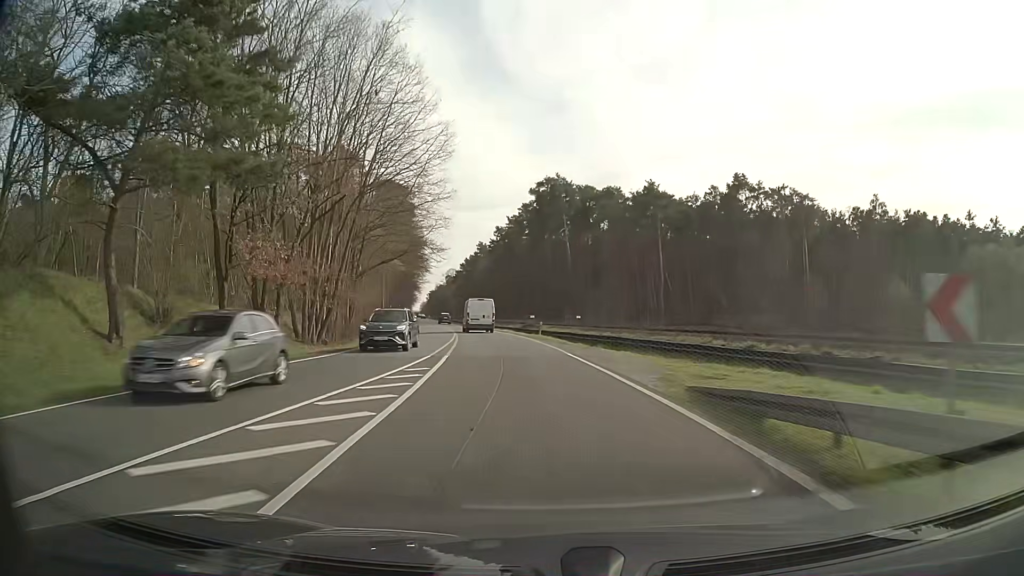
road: primary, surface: asphalt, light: Day
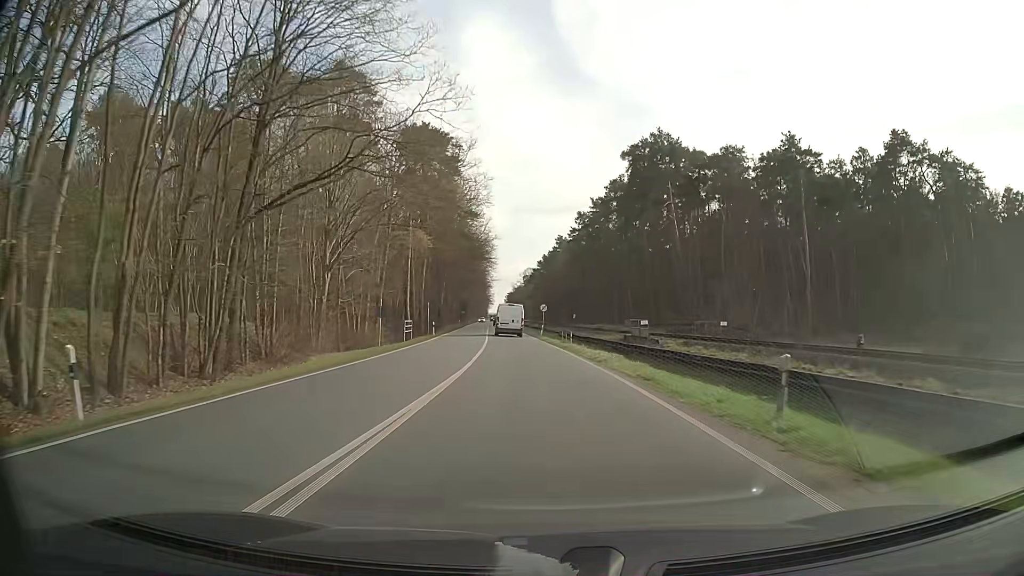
(-2.2, +32.0) m; -7°
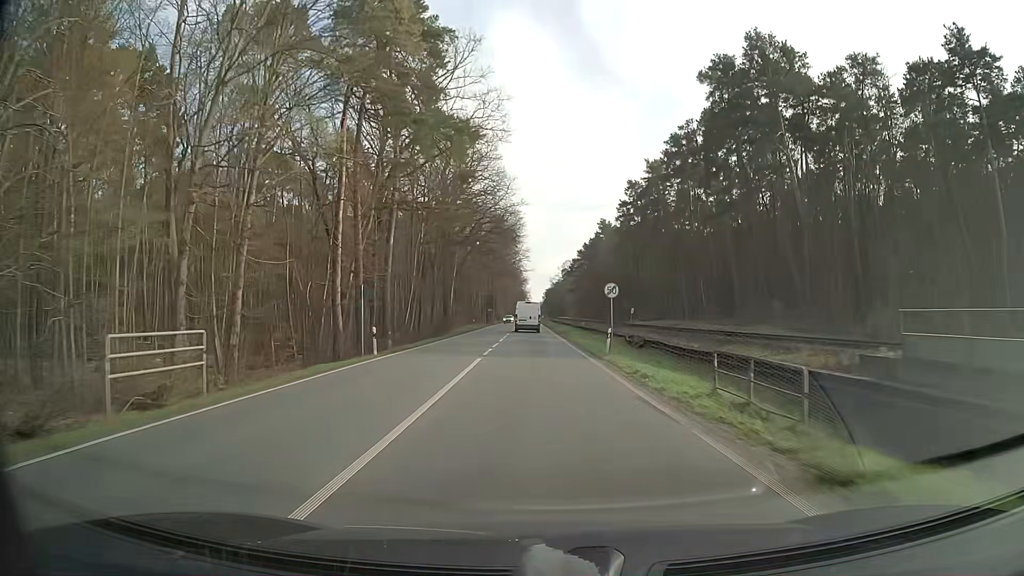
(-0.7, +31.7) m; -3°
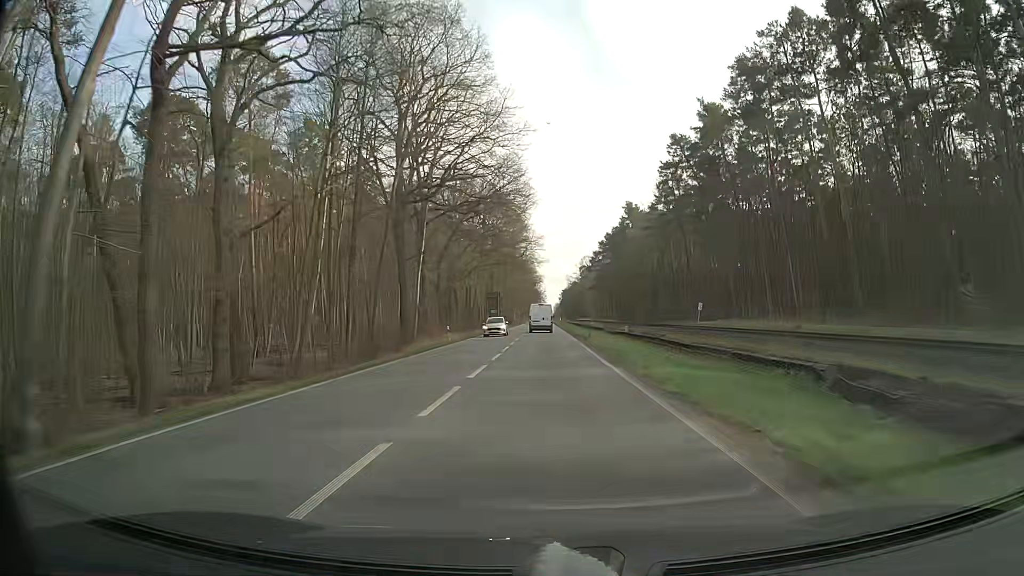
(-0.6, +32.2) m; -2°
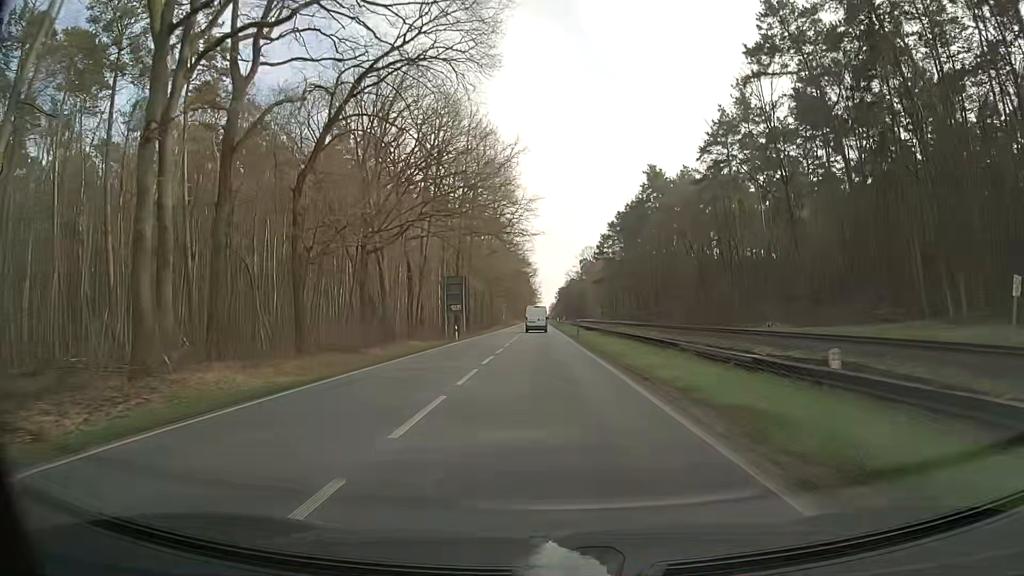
(-0.1, +44.1) m; 0°
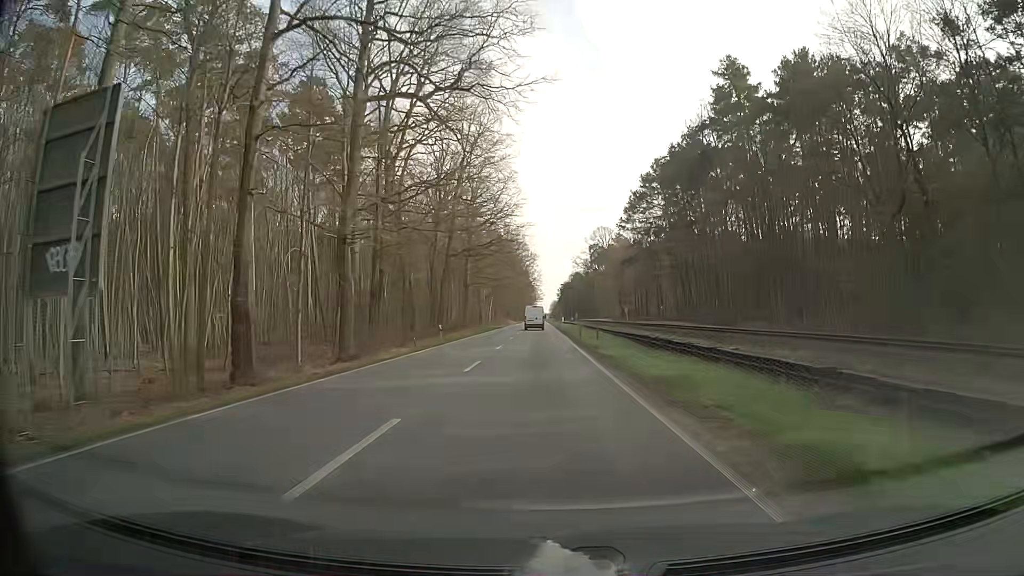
(+0.1, +57.0) m; 0°
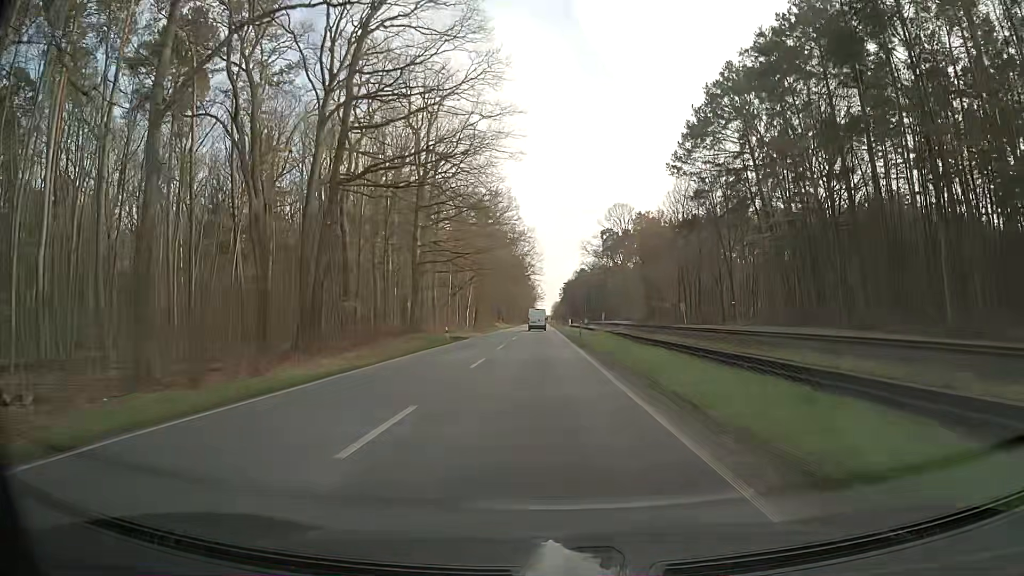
(+0.1, +47.0) m; 0°
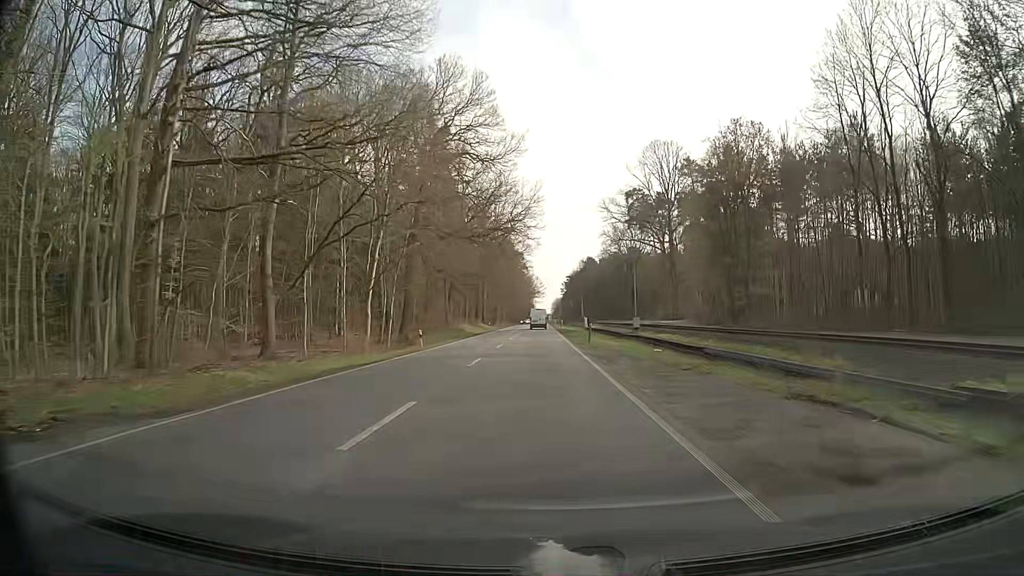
(-0.1, +60.2) m; 0°
(0, +10) (0, +20) (0, +30) (0, +40) (-1, +50) (-1, +60) (-1, +70) (-1, +80) (-1, +90) (-1, +100) m
